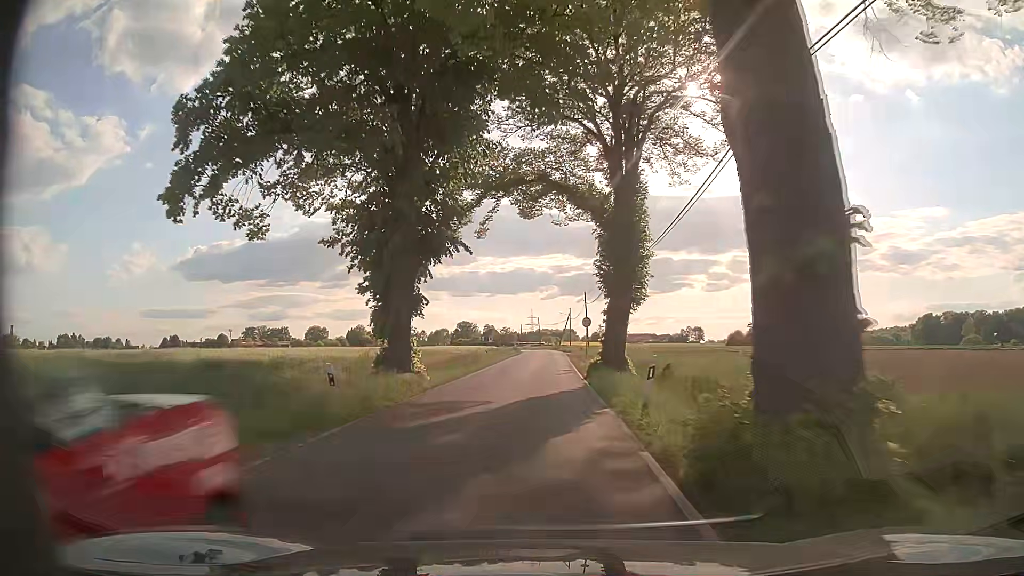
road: tertiary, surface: asphalt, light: Day
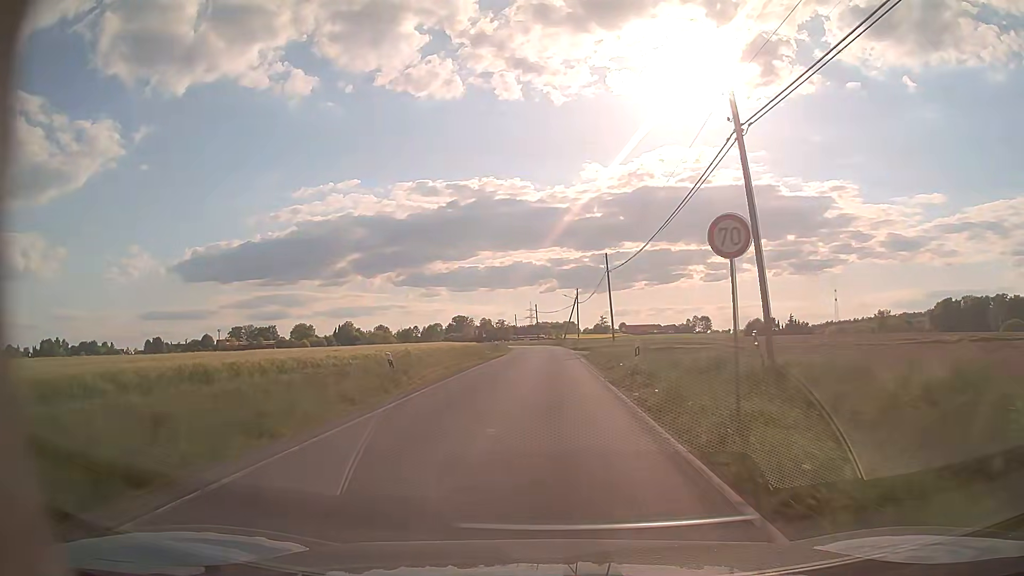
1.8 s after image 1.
(-0.1, +31.7) m; 0°
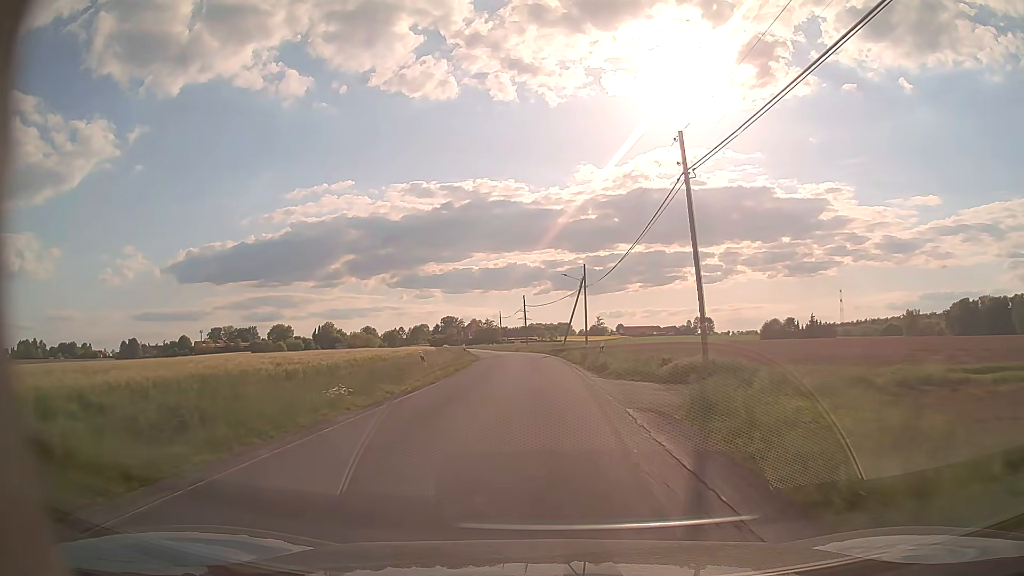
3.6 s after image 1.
(+0.5, +32.6) m; +1°
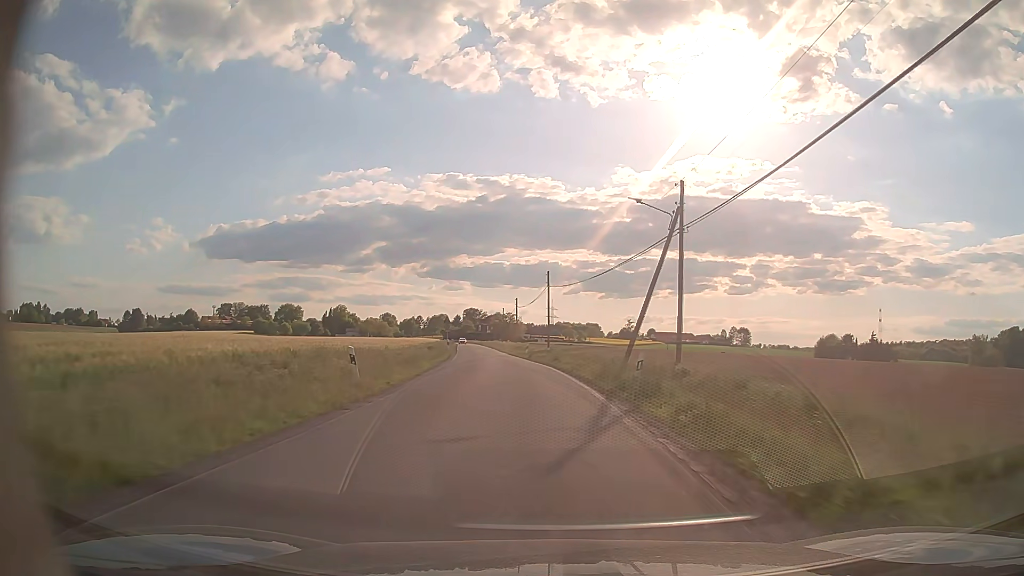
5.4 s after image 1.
(-0.6, +32.8) m; -2°
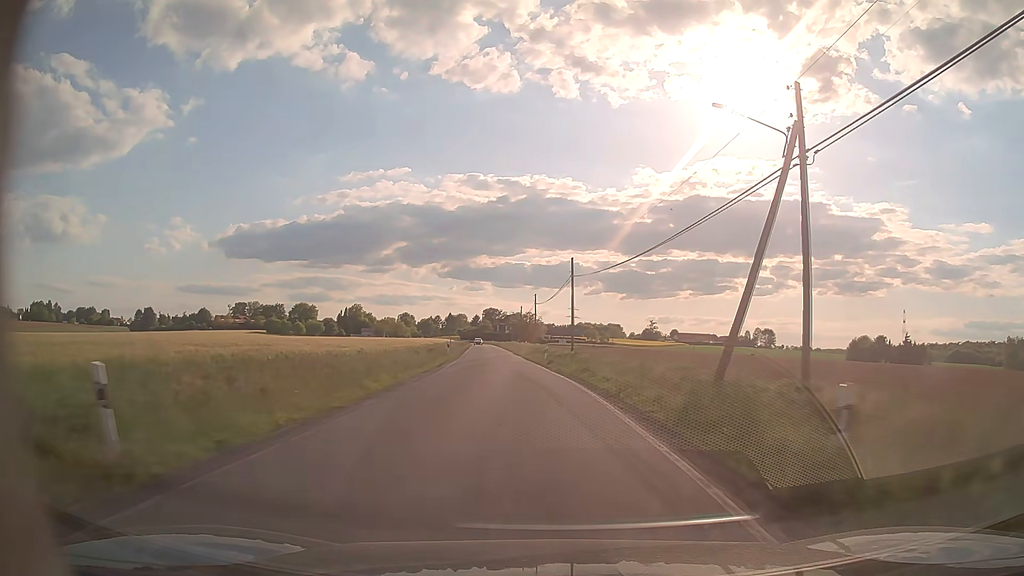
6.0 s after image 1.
(-0.1, +11.0) m; -2°
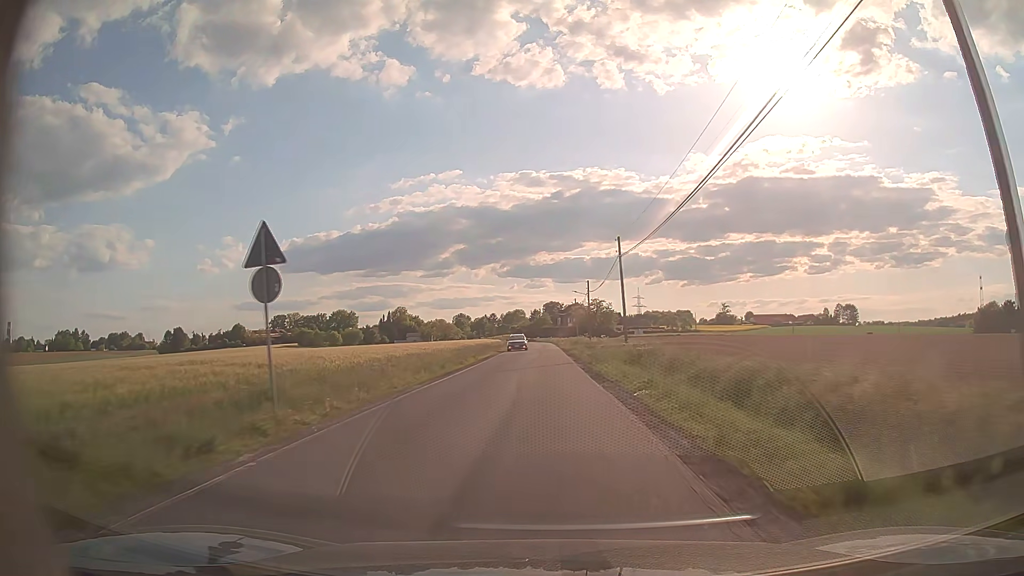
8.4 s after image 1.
(-2.2, +44.1) m; -5°
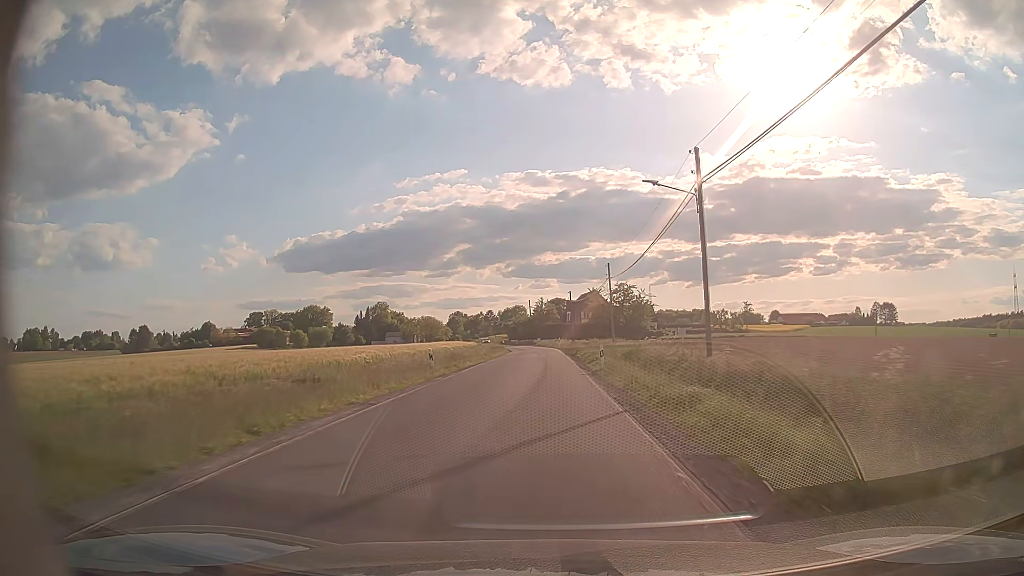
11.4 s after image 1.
(-0.2, +56.0) m; 0°
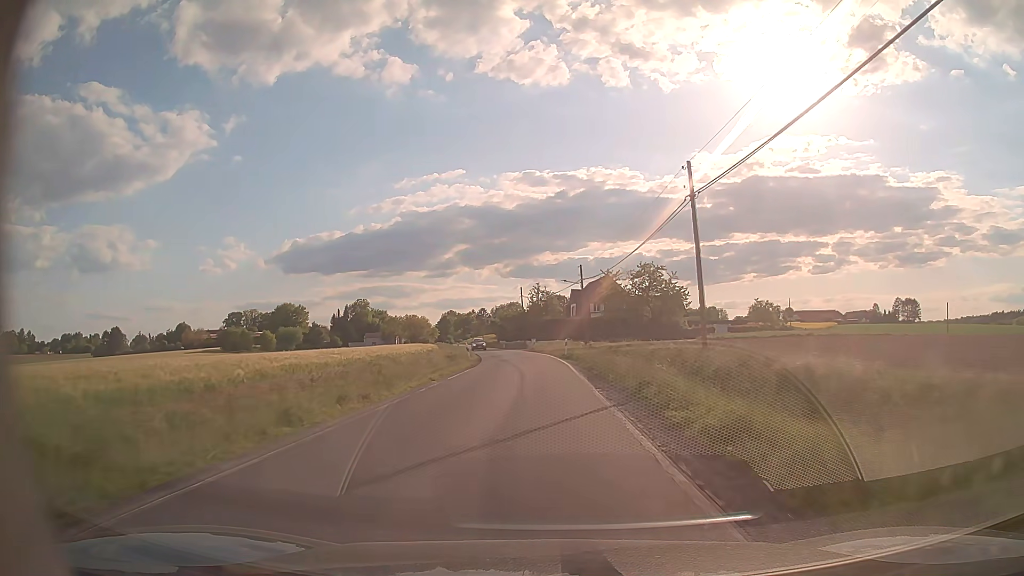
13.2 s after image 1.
(0.0, +33.9) m; 0°
(0, +10) (0, +20) (0, +30) (-1, +40) (-1, +50) (-2, +60) (-4, +70) (-5, +80) (-7, +90) (-9, +99) m
